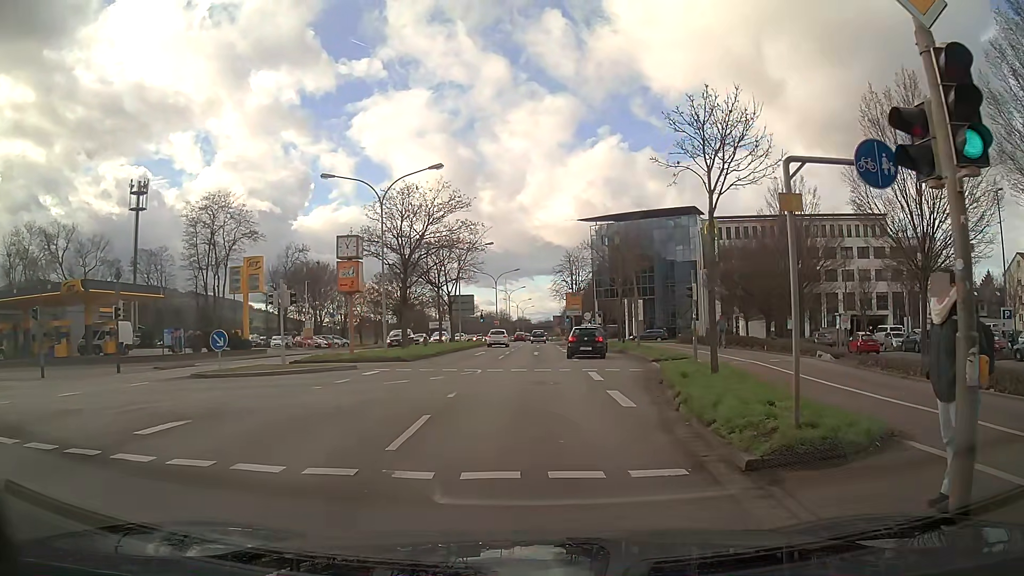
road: primary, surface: asphalt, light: Day
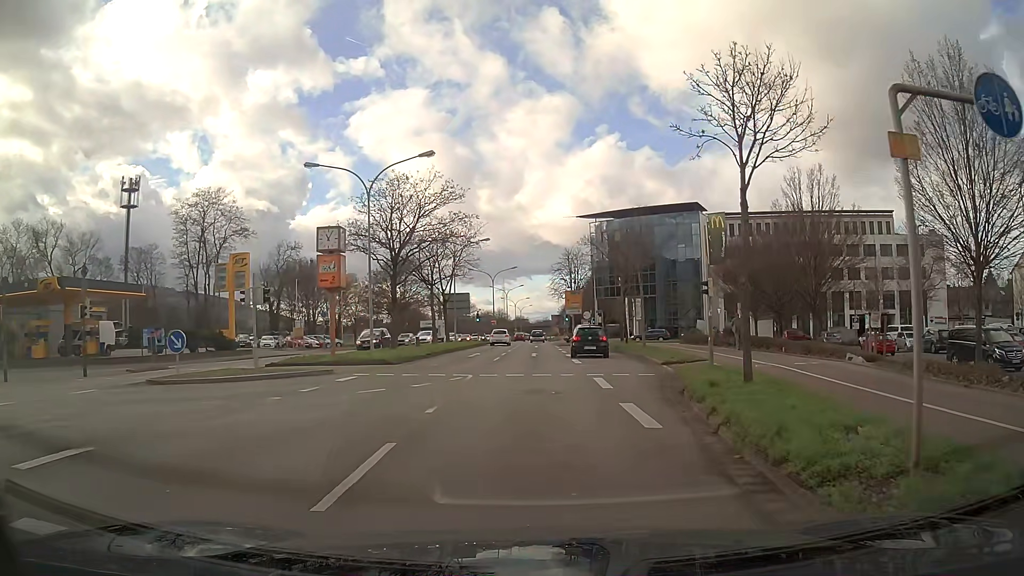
(0.0, +2.6) m; 0°
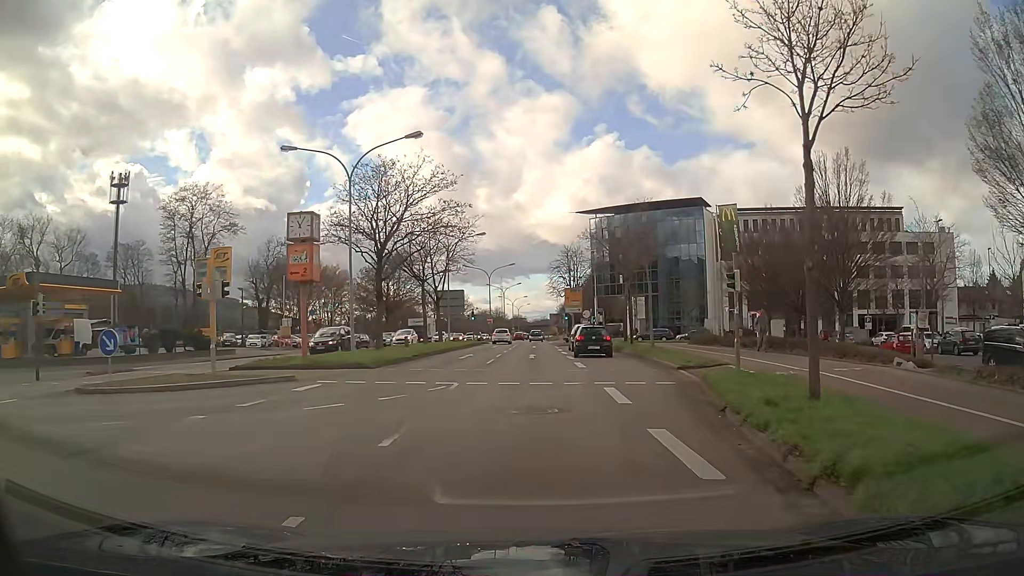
(0.0, +3.3) m; 0°
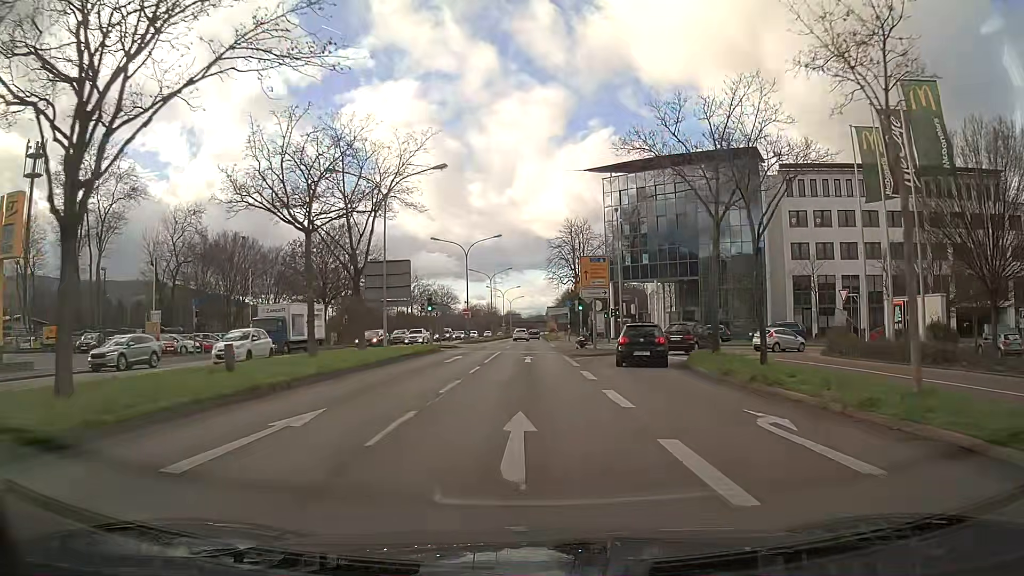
(+0.1, +25.0) m; 0°
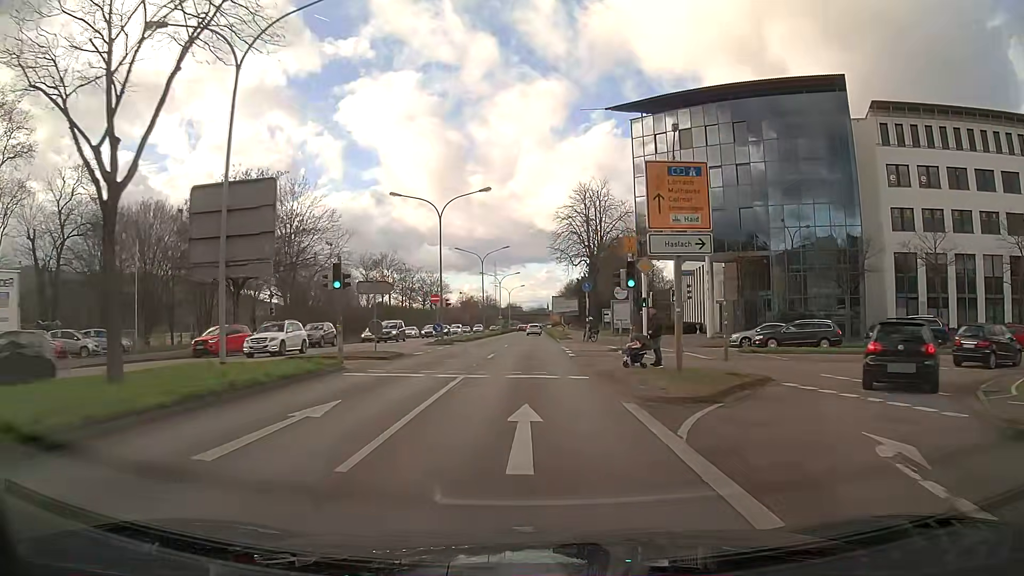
(0.0, +19.9) m; 0°
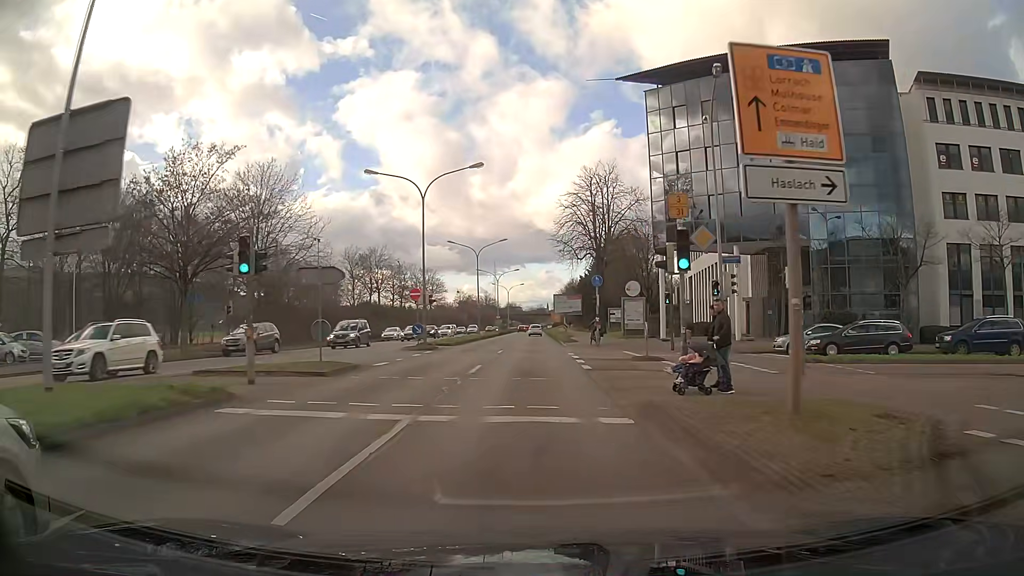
(0.0, +7.1) m; 0°
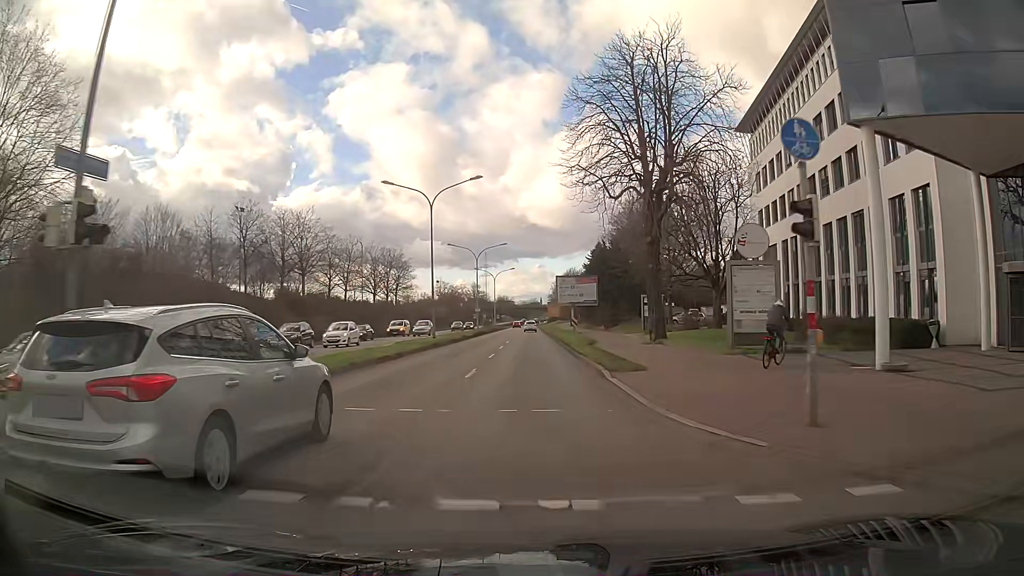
(0.0, +29.5) m; +1°
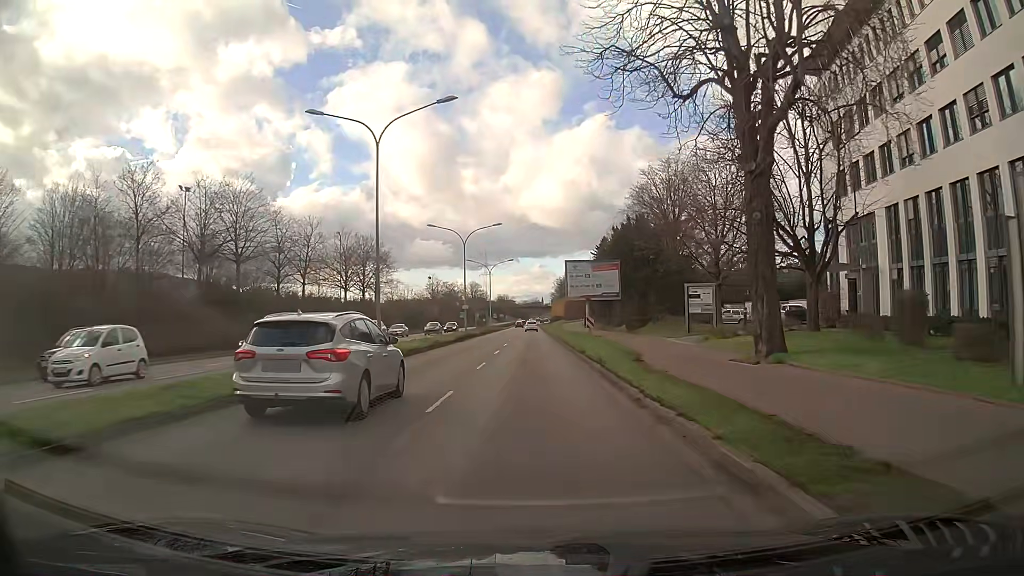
(0.0, +15.3) m; 0°
(0, +10) (0, +20) (0, +30) (0, +40) (0, +50) (0, +60) (0, +70) (0, +80) (0, +90) (0, +100) m
